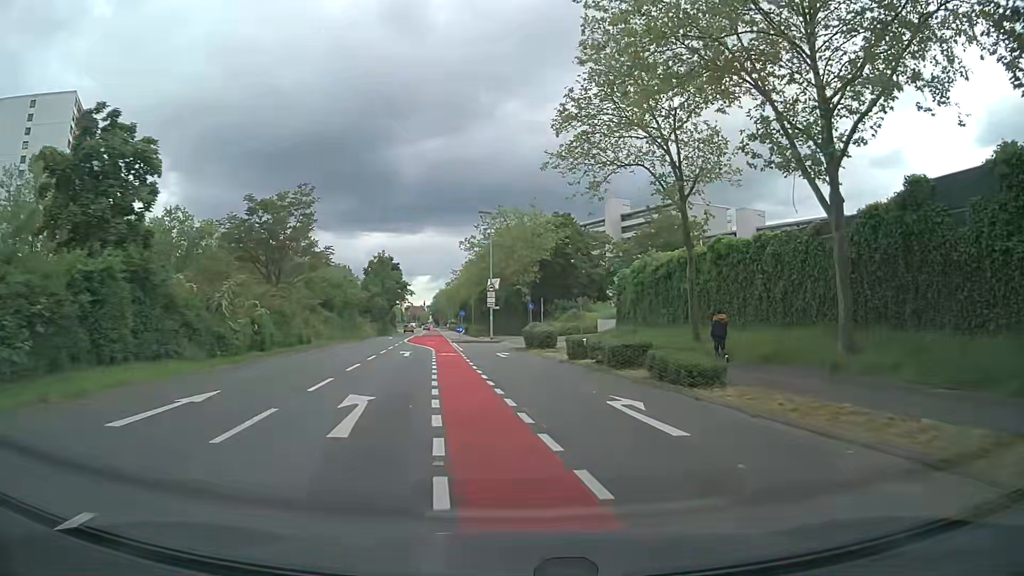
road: secondary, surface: asphalt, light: Day
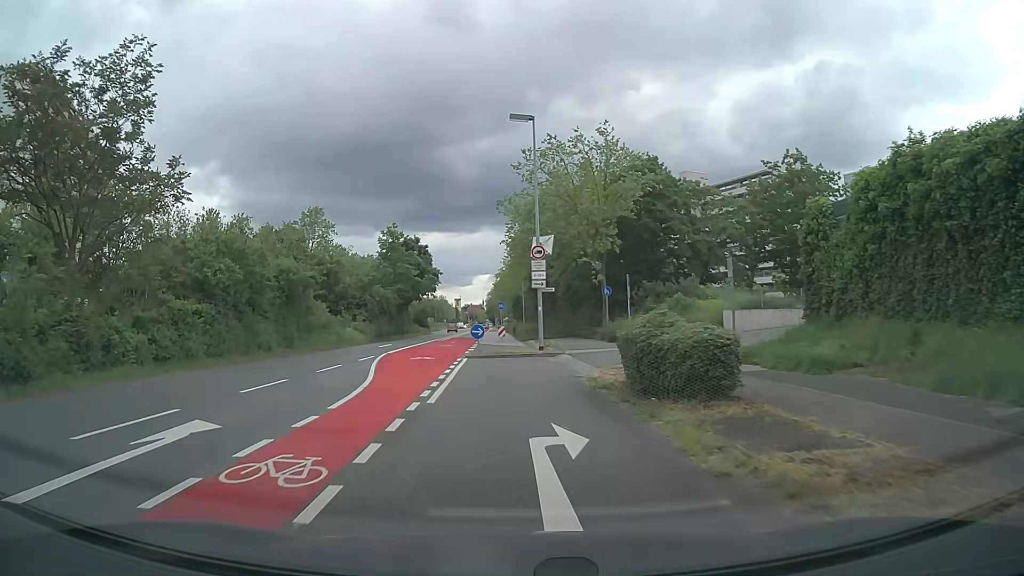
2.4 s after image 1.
(-0.3, +24.8) m; -5°
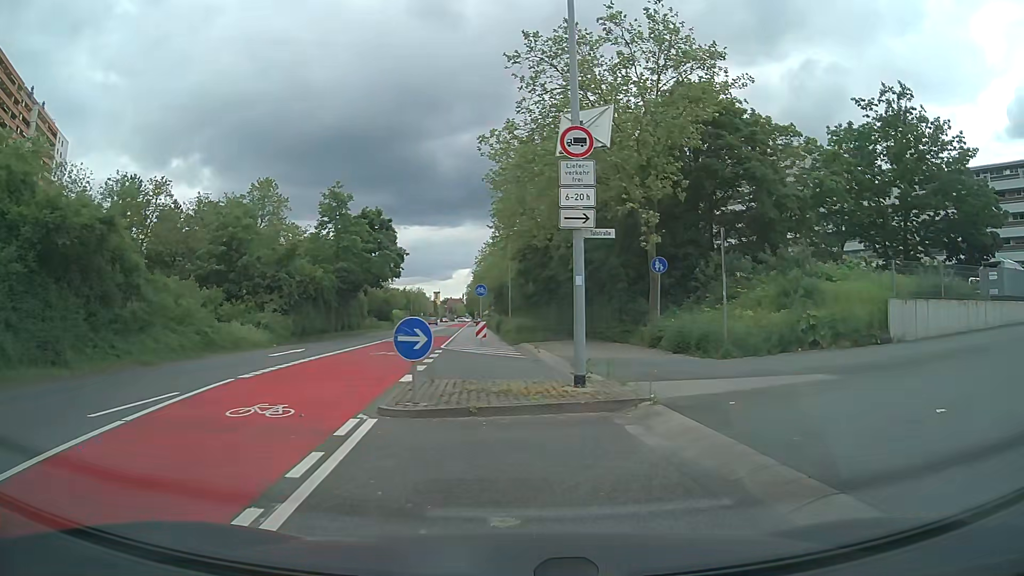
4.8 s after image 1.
(-0.5, +16.4) m; +1°
